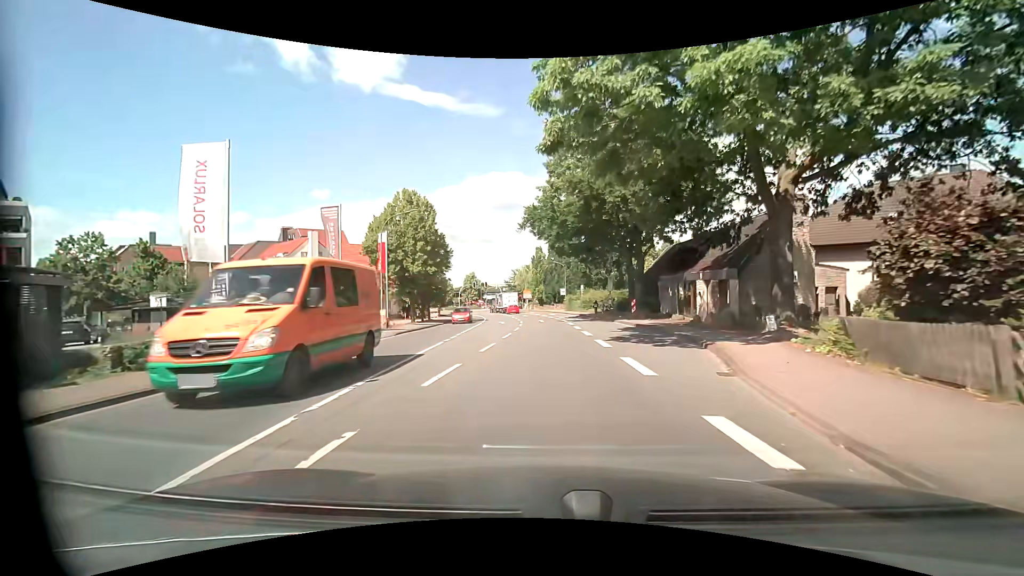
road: primary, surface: asphalt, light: Day
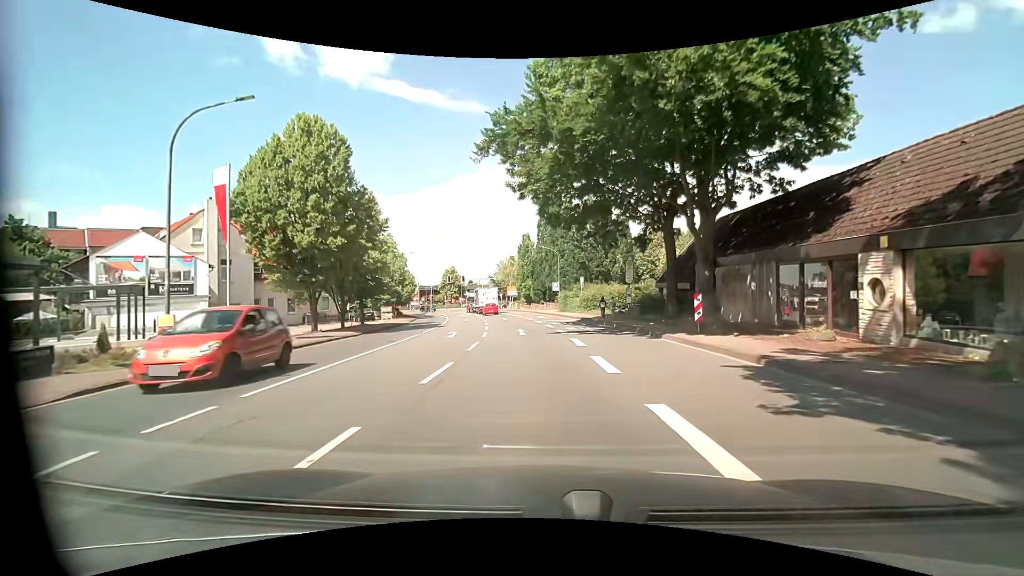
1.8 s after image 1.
(+0.3, +17.7) m; +1°
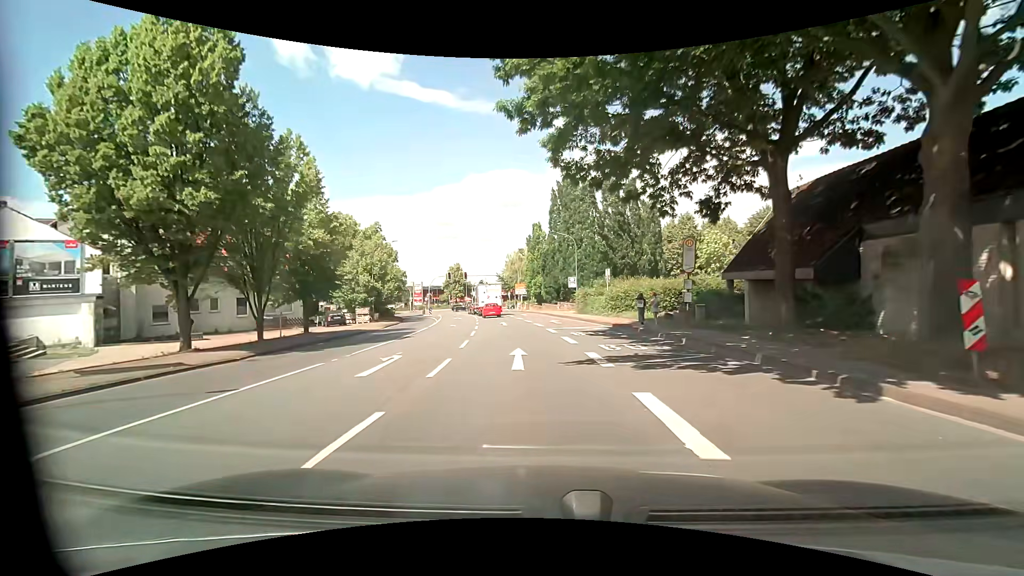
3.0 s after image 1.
(-0.1, +11.3) m; -1°
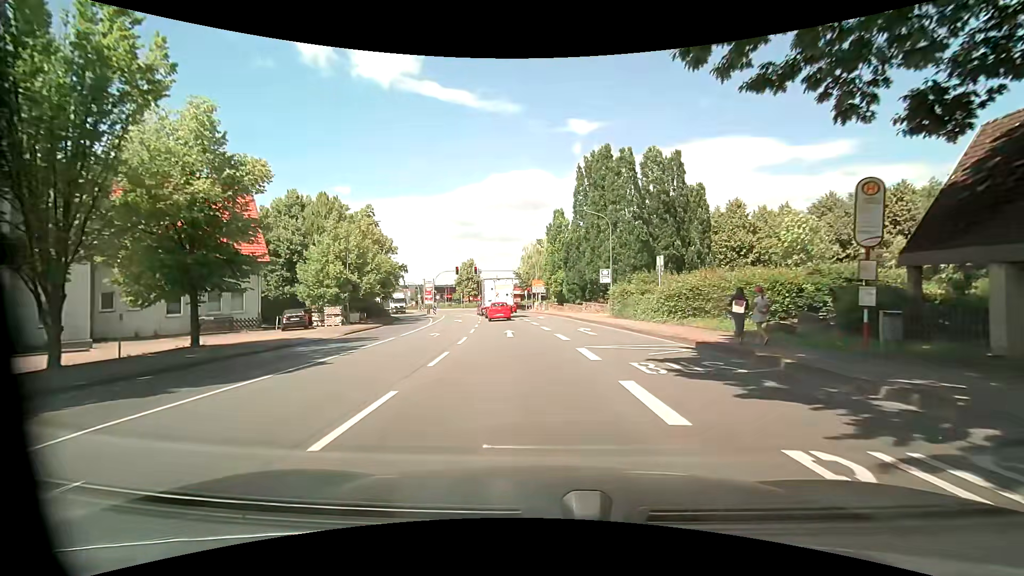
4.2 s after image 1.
(-0.3, +10.8) m; -3°
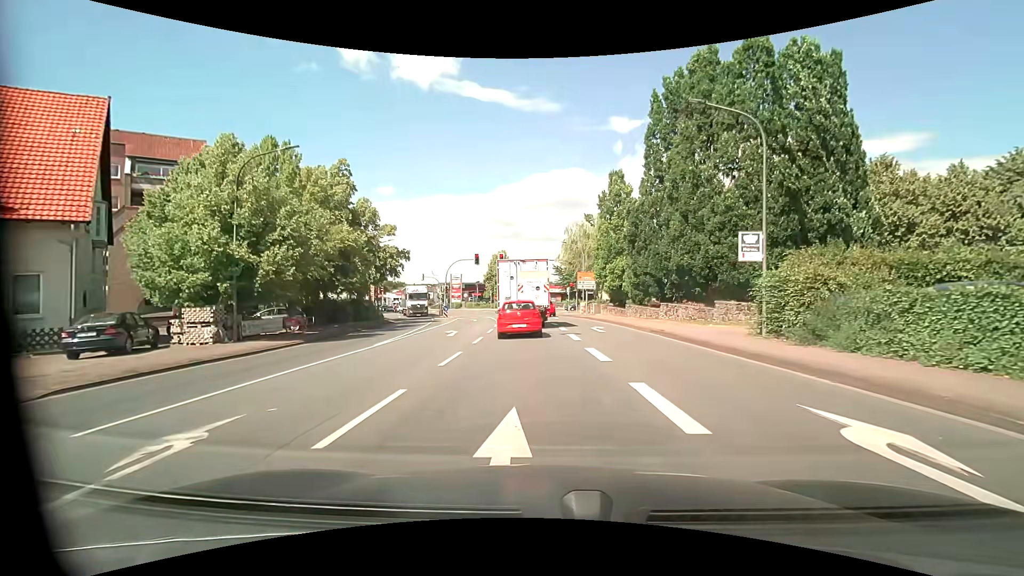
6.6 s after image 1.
(-0.4, +18.0) m; -3°
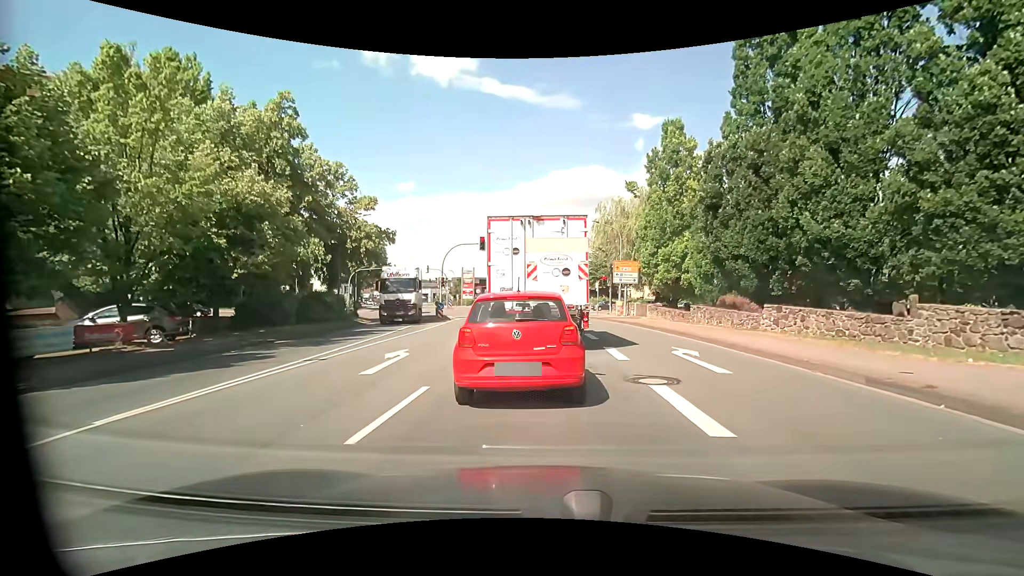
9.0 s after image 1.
(-0.3, +11.7) m; -3°
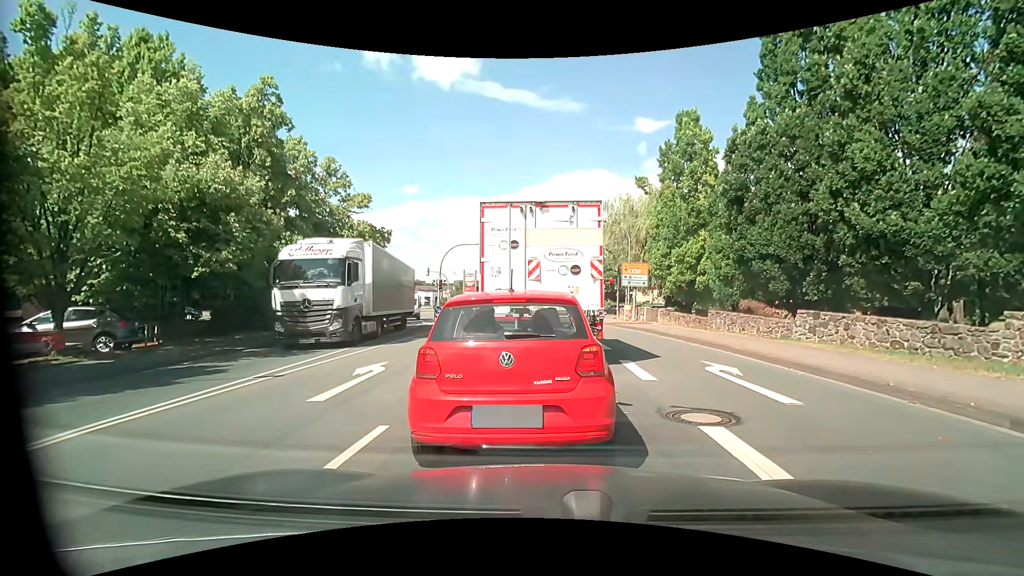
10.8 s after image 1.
(0.0, +2.0) m; 0°
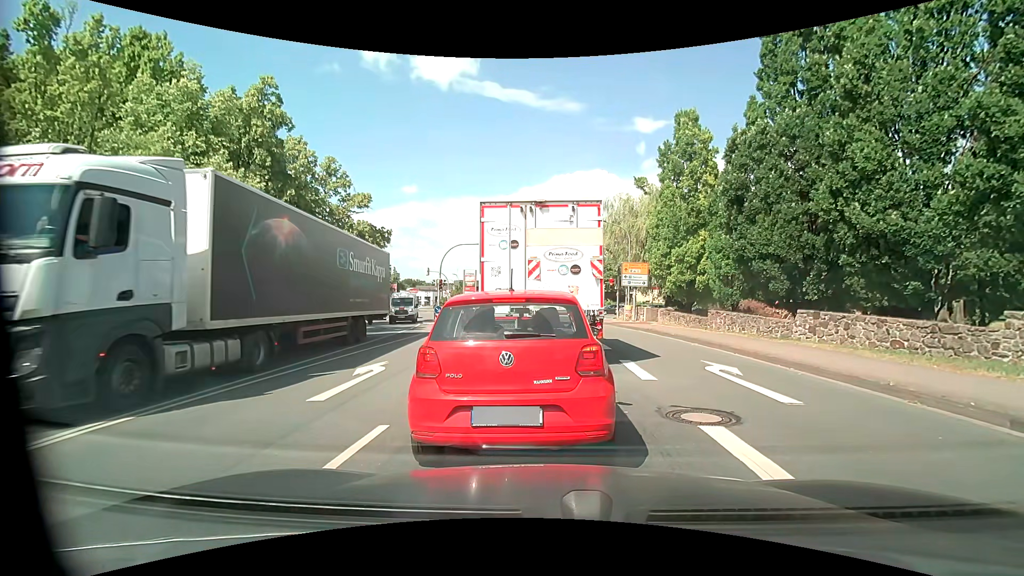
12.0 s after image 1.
(0.0, 0.0) m; 0°
(0, +10) (0, +20) (-1, +30) (-2, +40) (-3, +50) (-6, +60) (-8, +69) (-11, +79) (-15, +88) (-19, +97) m
